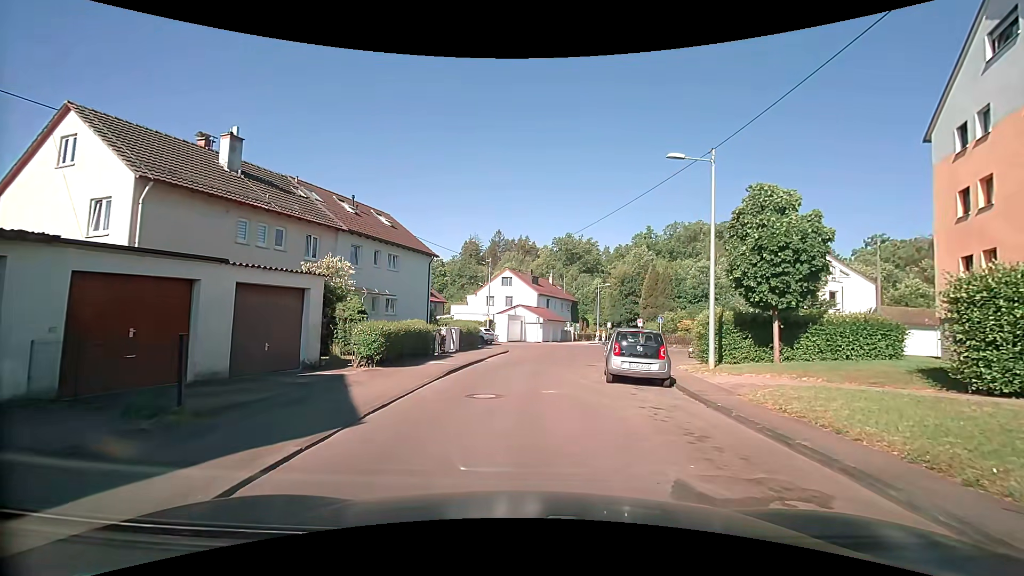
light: Day
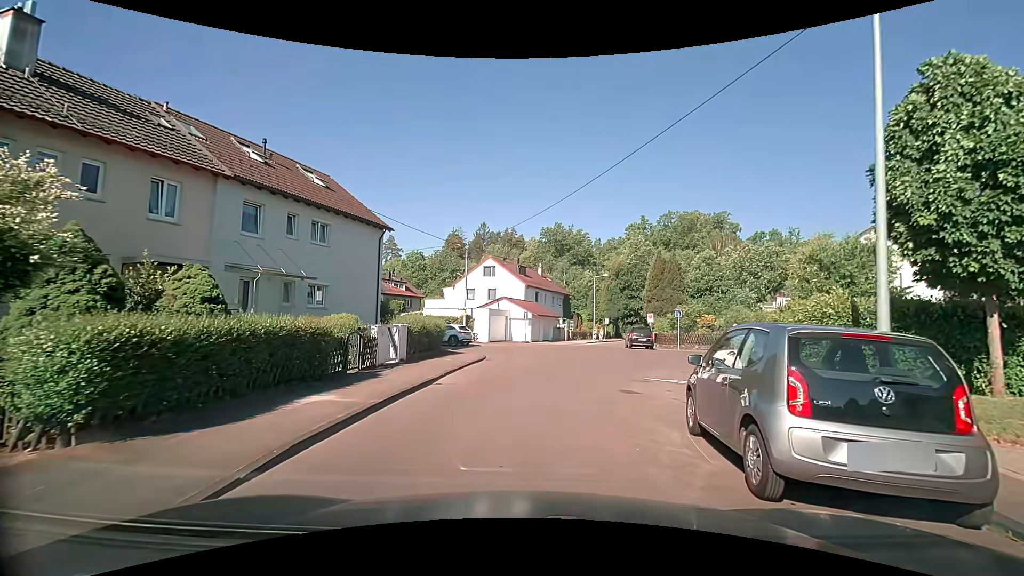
(-0.1, +9.0) m; 0°
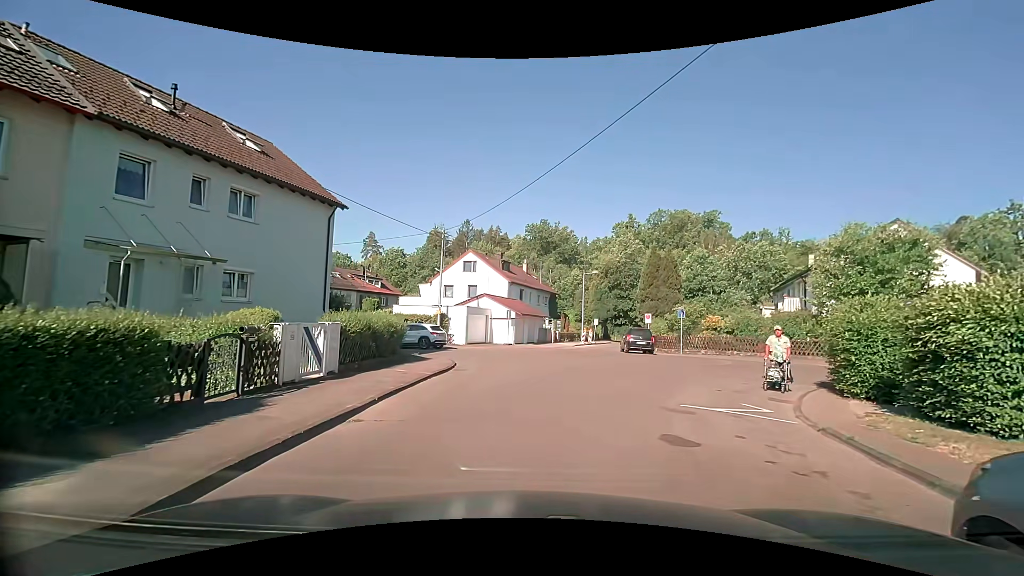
(+0.1, +4.5) m; +1°
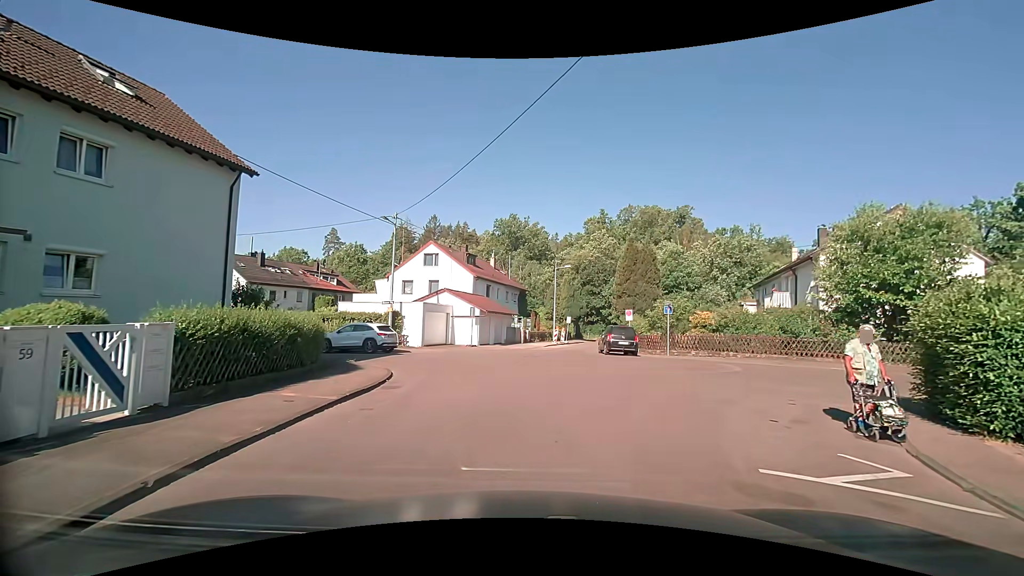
(+0.2, +4.4) m; +4°
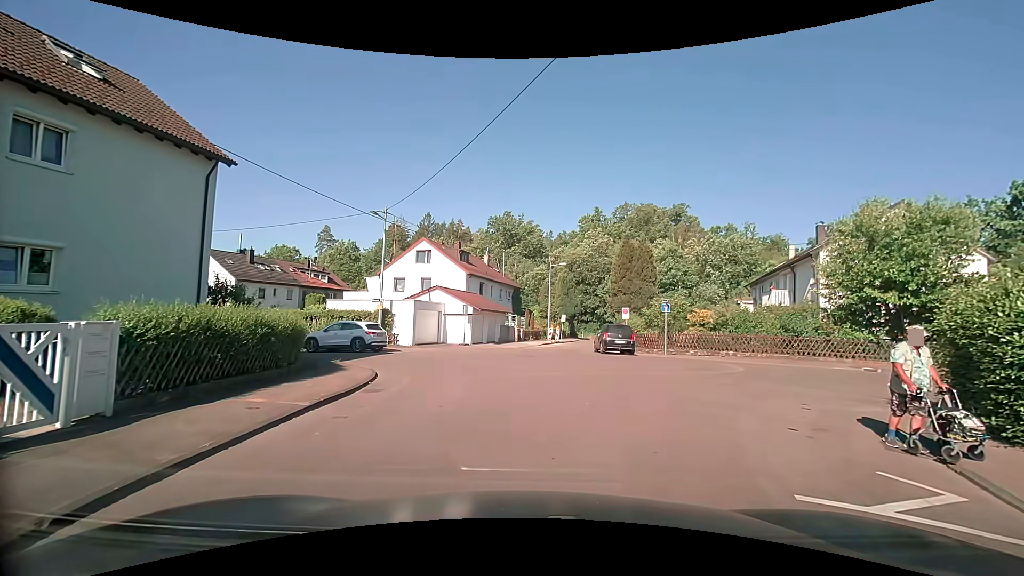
(0.0, +0.8) m; 0°
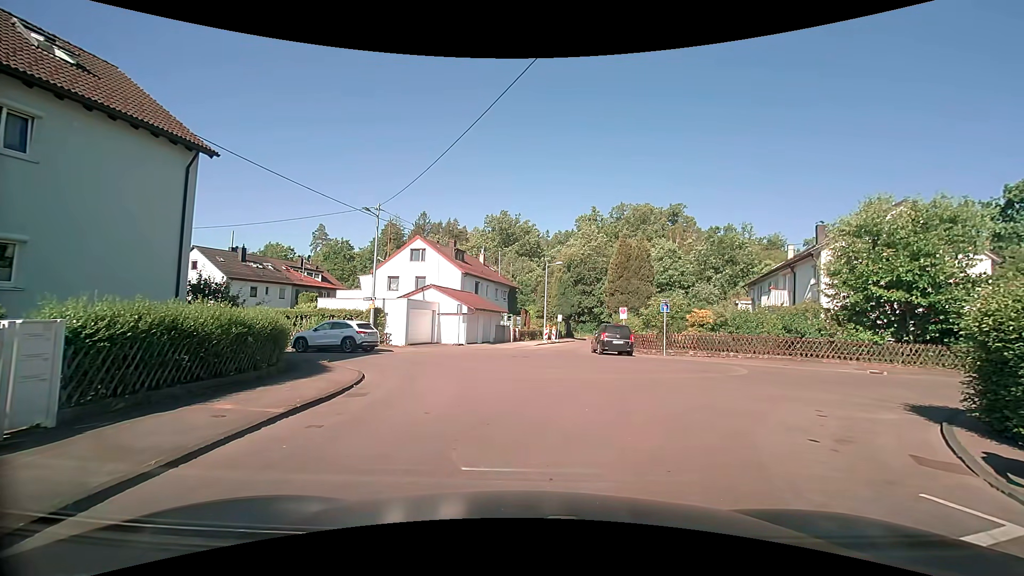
(0.0, +0.7) m; 0°
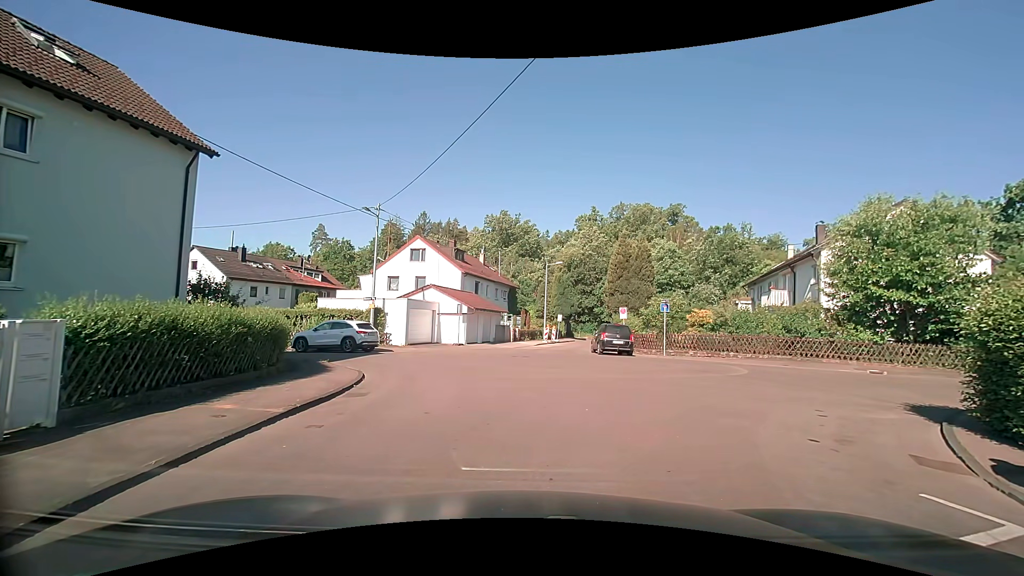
(0.0, 0.0) m; 0°
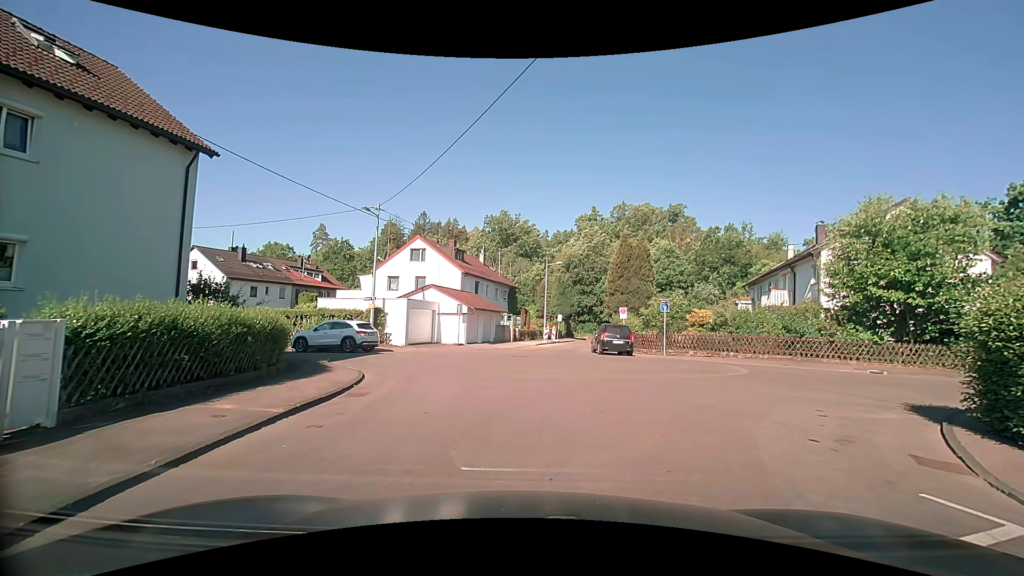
(0.0, 0.0) m; 0°
